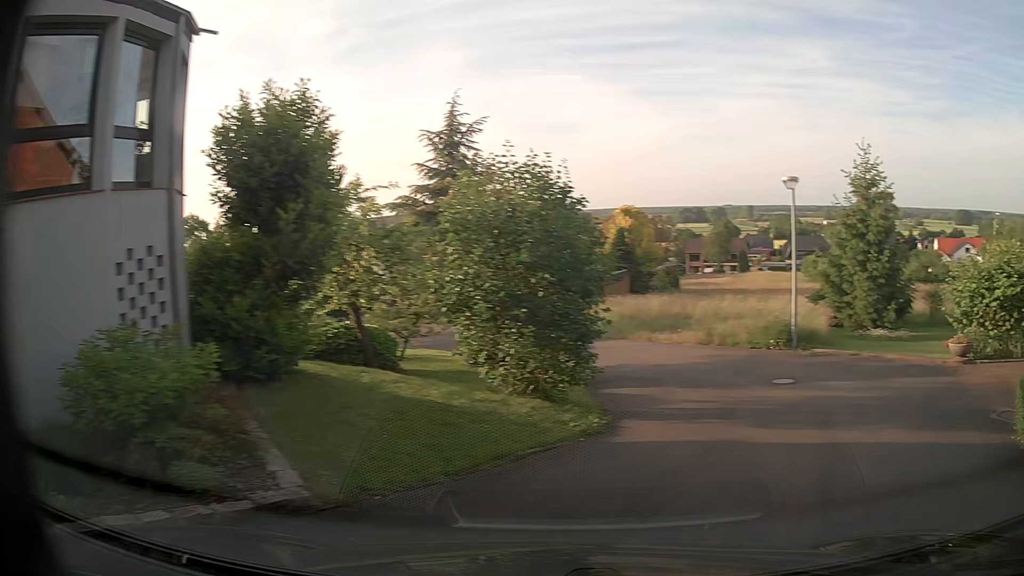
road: residential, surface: asphalt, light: Day
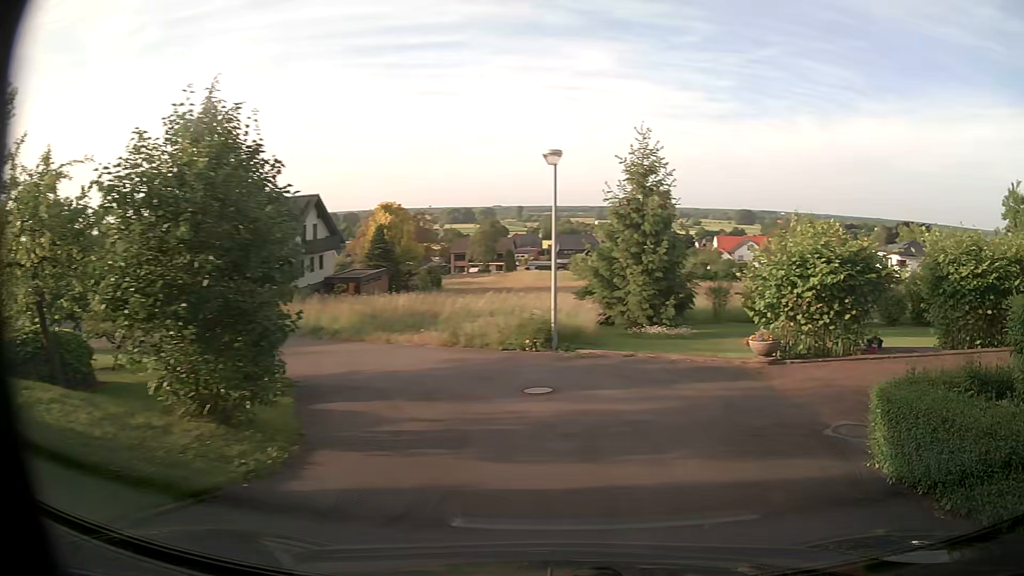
(+0.6, +2.6) m; +22°
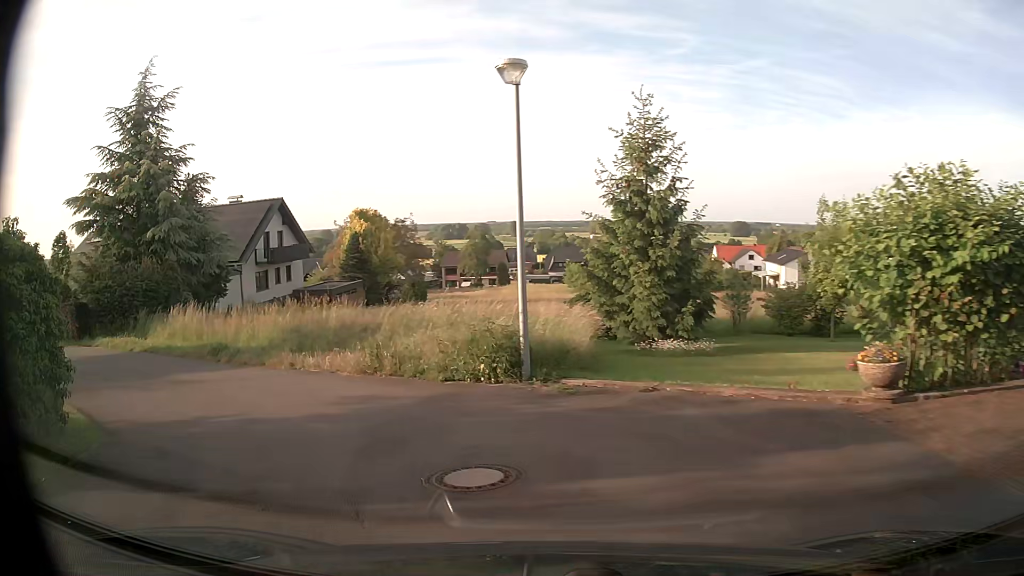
(+0.4, +5.8) m; +1°
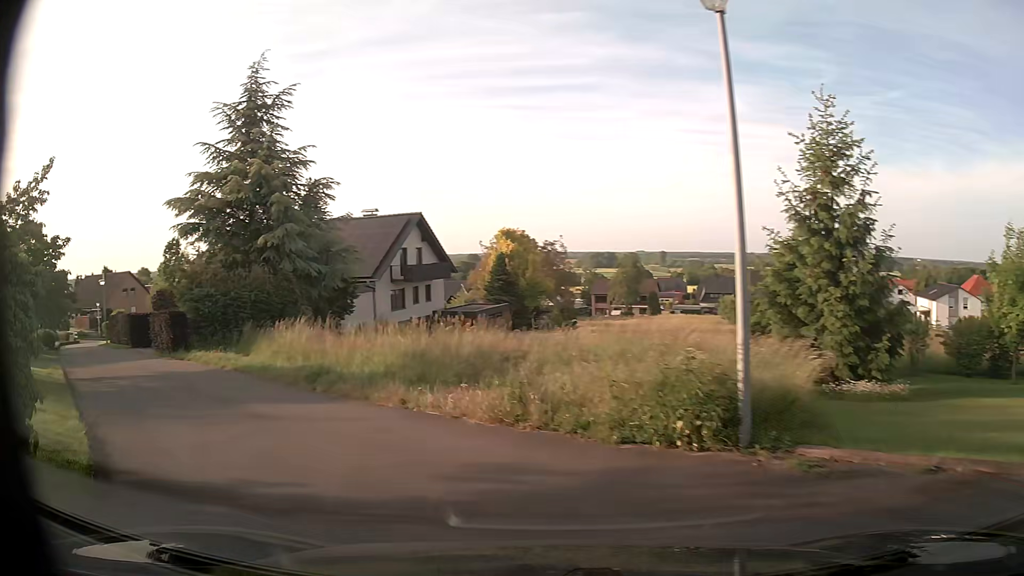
(-0.3, +3.2) m; -14°
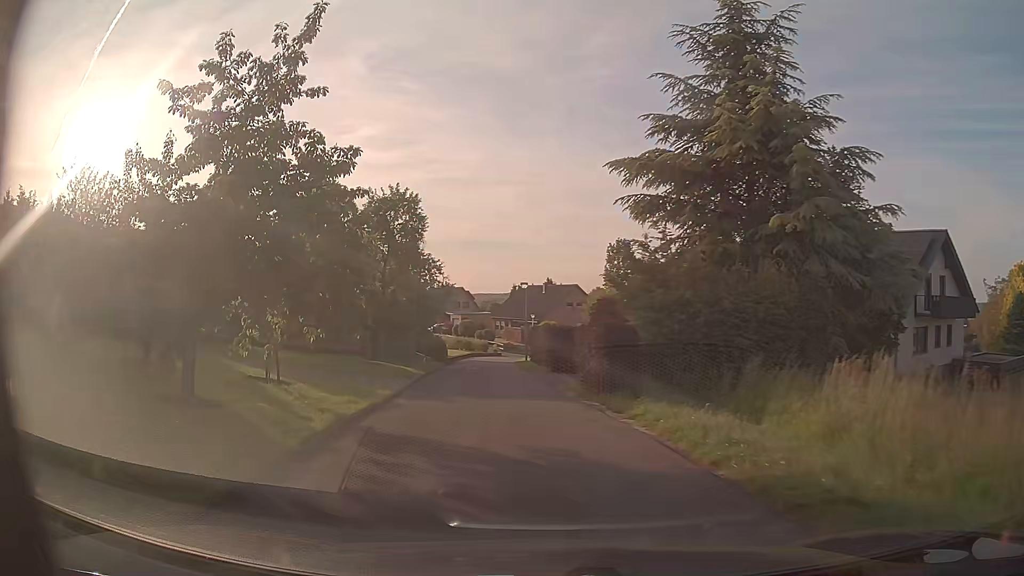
(-3.9, +10.2) m; -37°
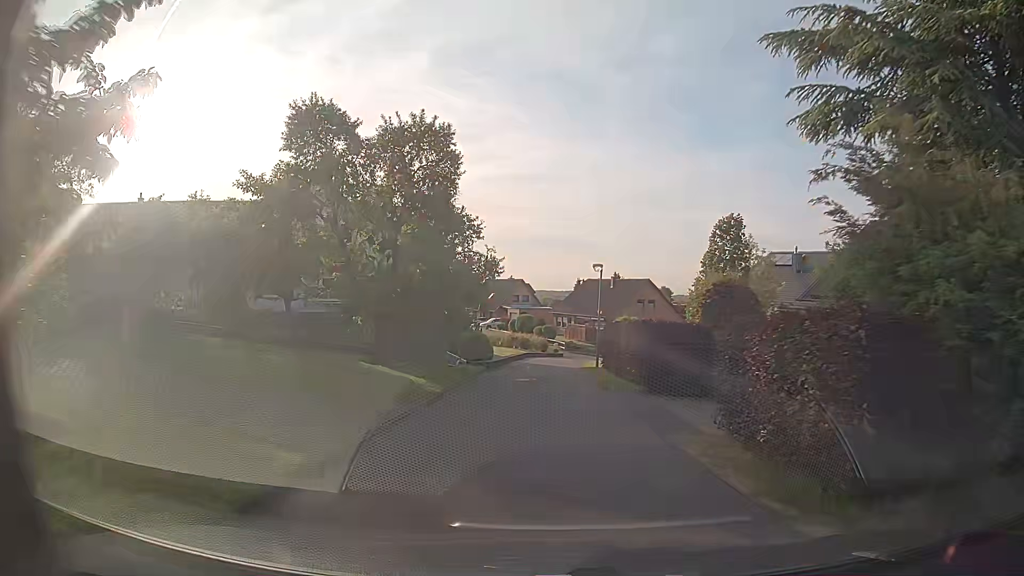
(-0.7, +9.4) m; -6°
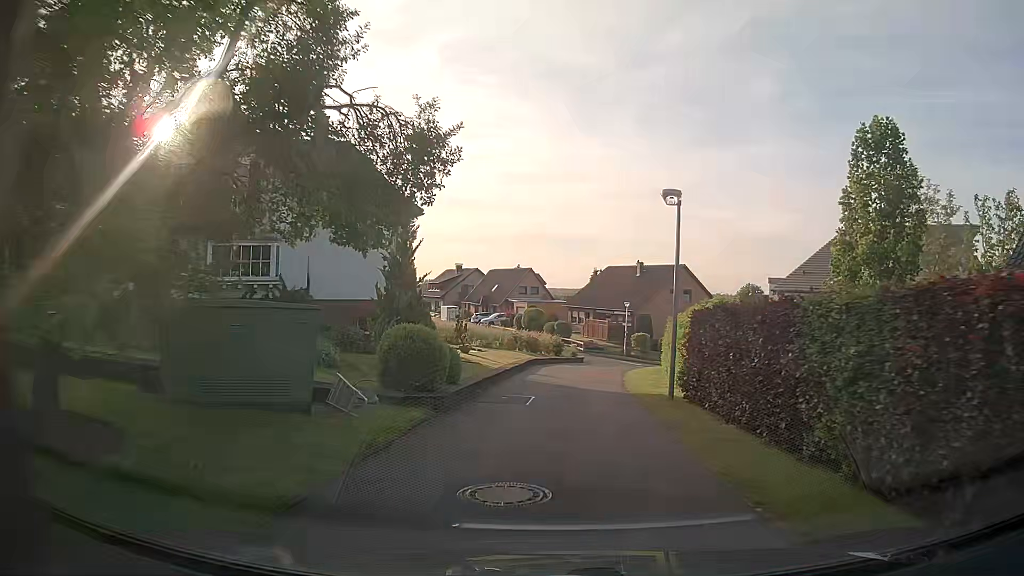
(-0.3, +14.5) m; -1°
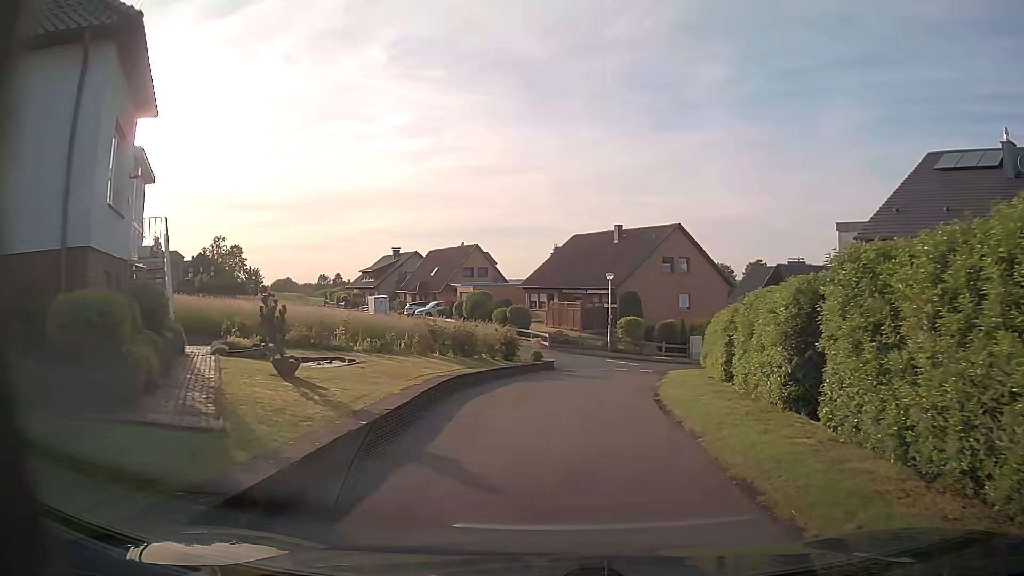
(+0.5, +17.3) m; +4°
(0, +10) (+1, +20) (+3, +30) (+9, +37) (+18, +43) (+26, +48) (+35, +54) (+43, +59) (+51, +64) (+60, +70) m
